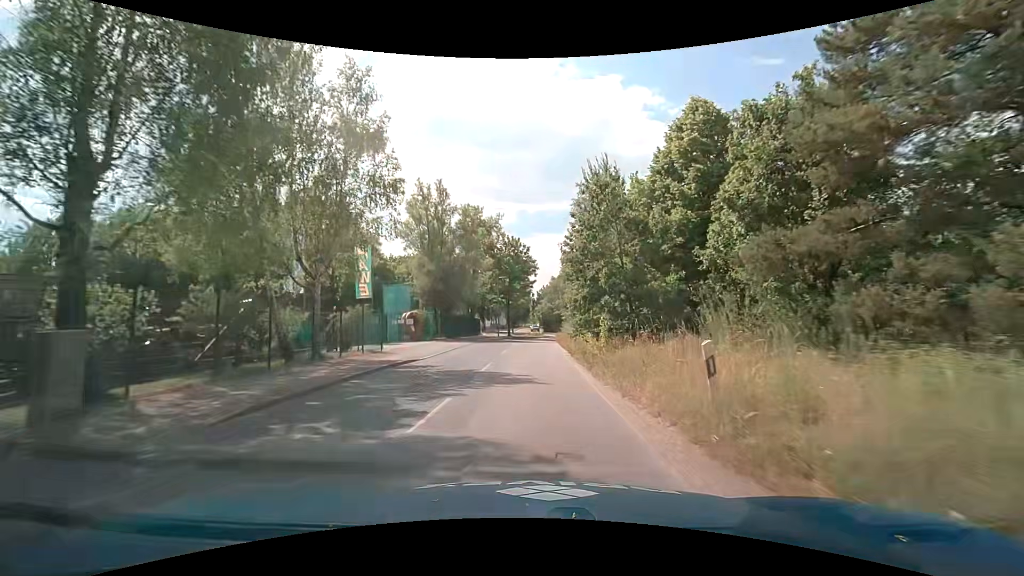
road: residential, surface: asphalt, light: Day
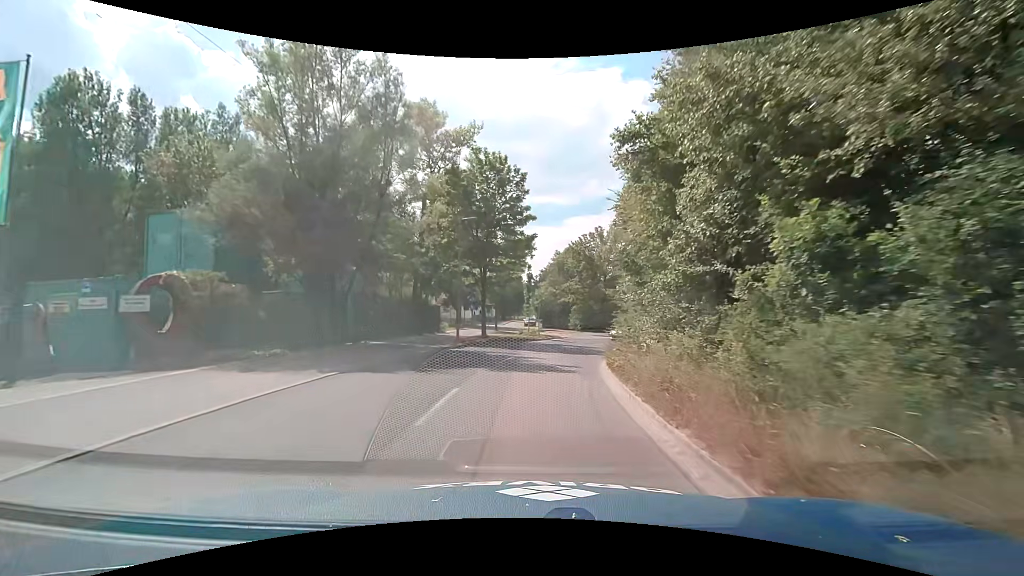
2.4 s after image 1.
(+0.2, +26.2) m; +2°
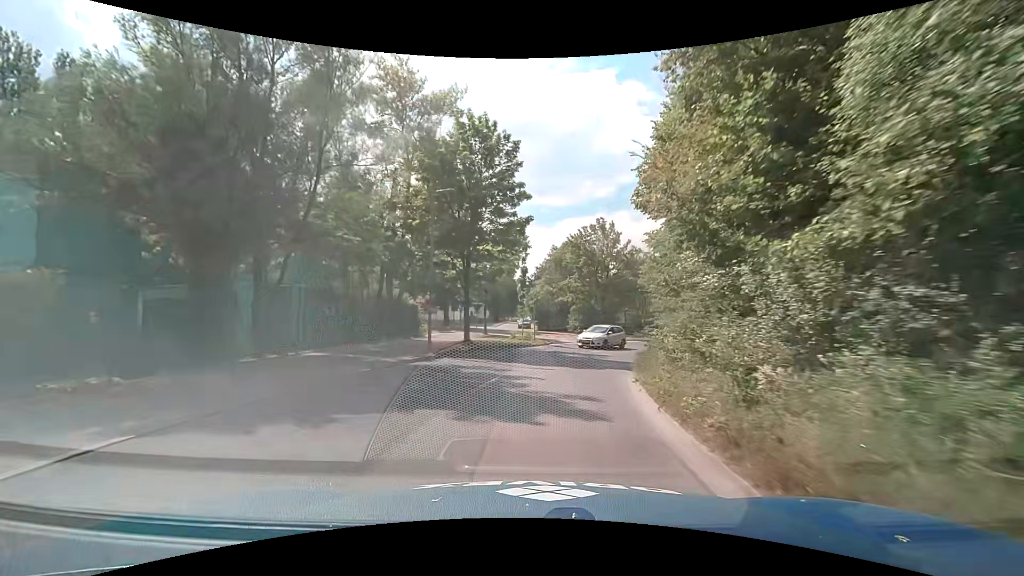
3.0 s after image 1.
(0.0, +5.8) m; 0°
(0, +10) (+2, +20) (+6, +29) (+11, +37) (+19, +43) (+29, +46) (+39, +48) (+49, +47) (+55, +40) (+56, +30) m
